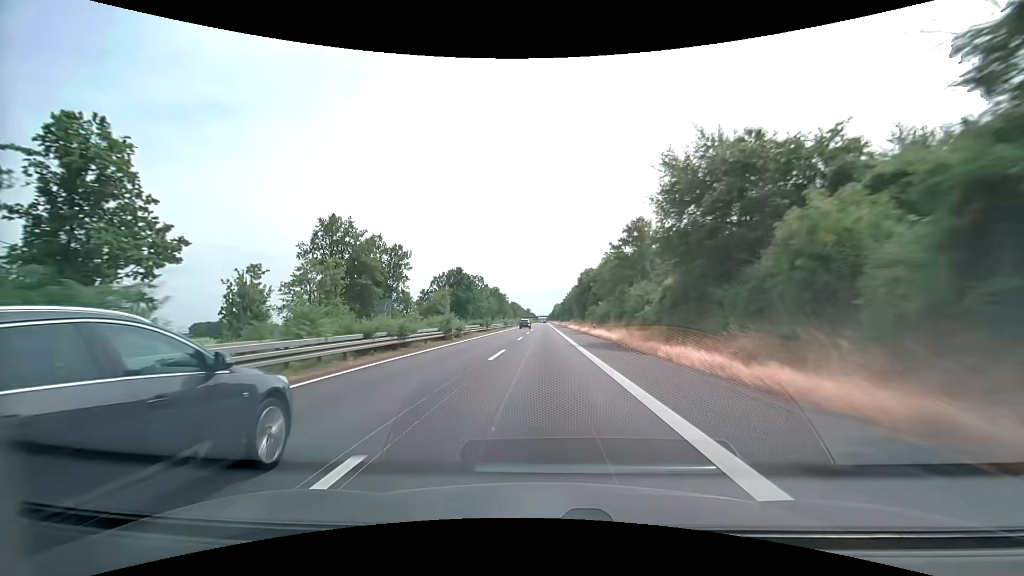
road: trunk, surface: asphalt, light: Day
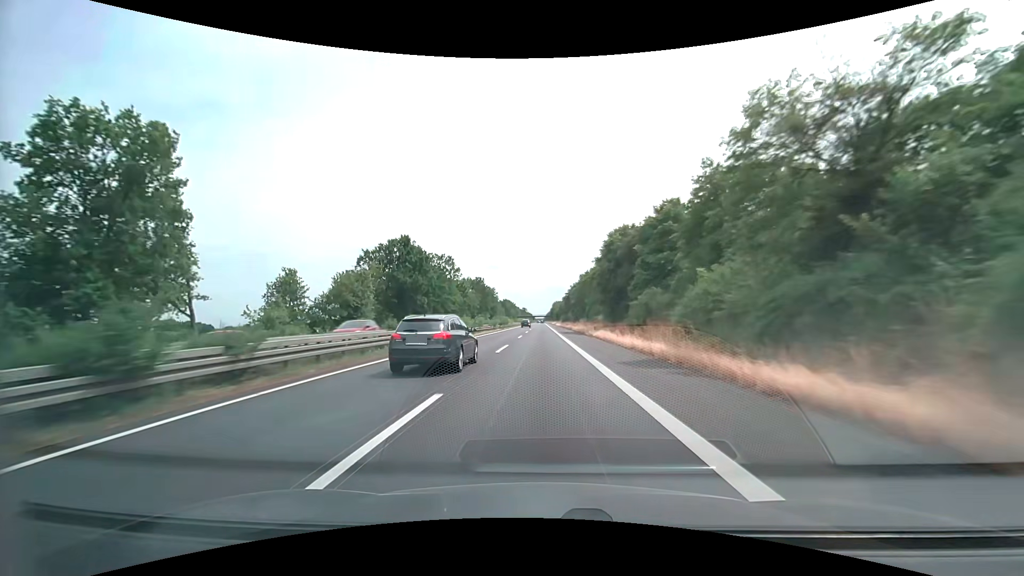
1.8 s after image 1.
(+0.2, +49.8) m; 0°
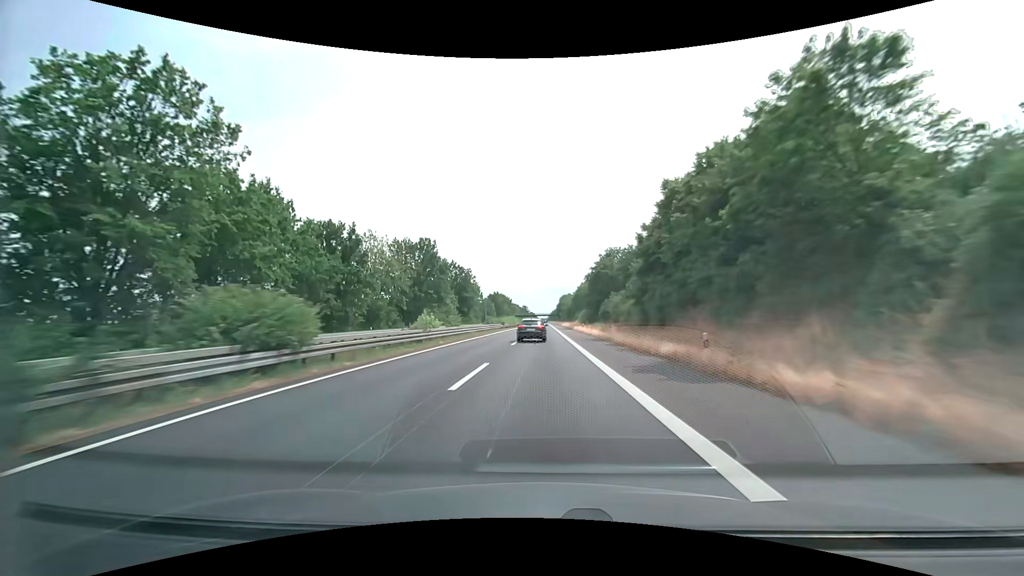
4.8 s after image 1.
(-0.3, +83.2) m; 0°
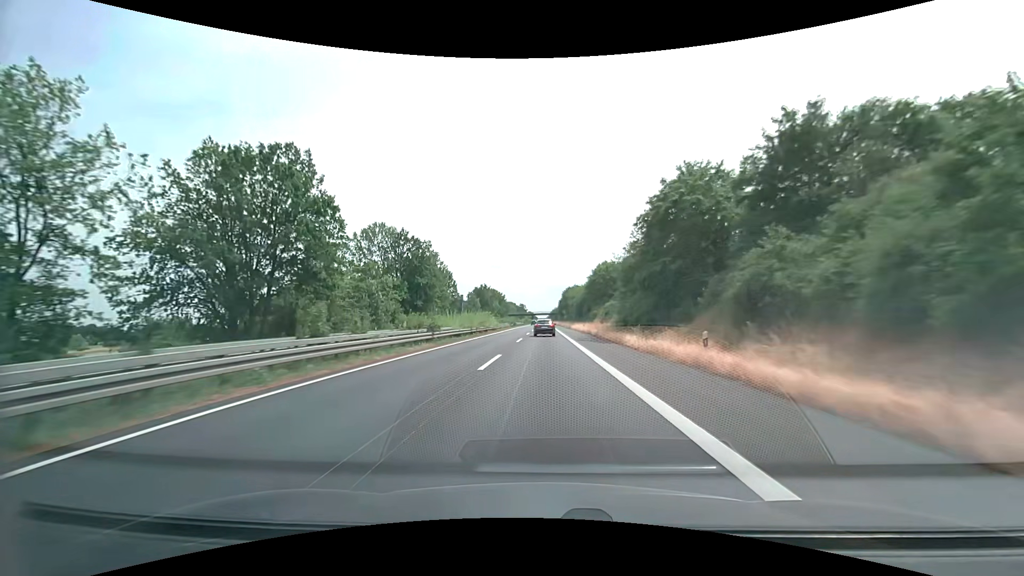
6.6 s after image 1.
(0.0, +50.0) m; 0°
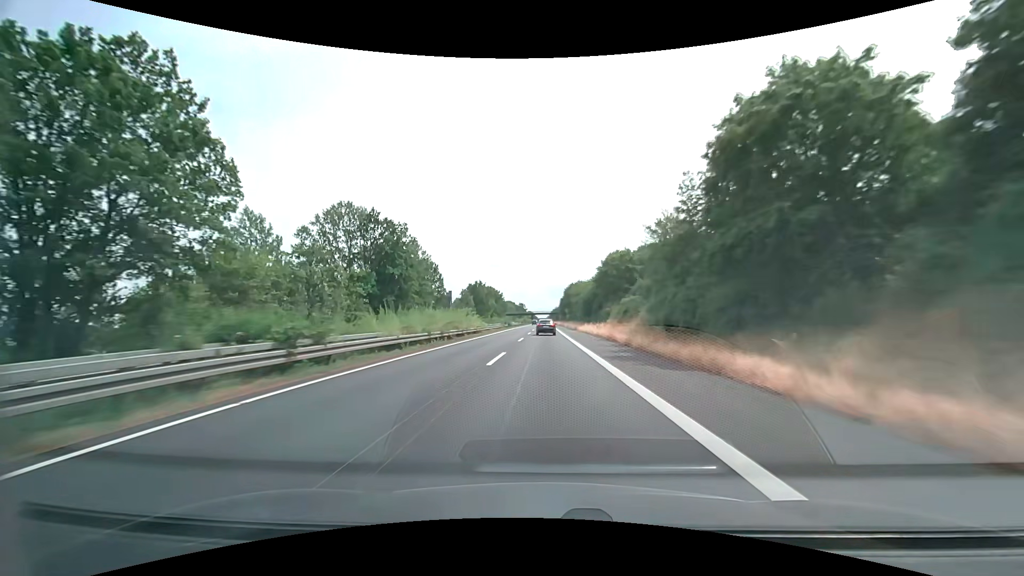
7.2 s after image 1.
(-0.1, +16.7) m; 0°
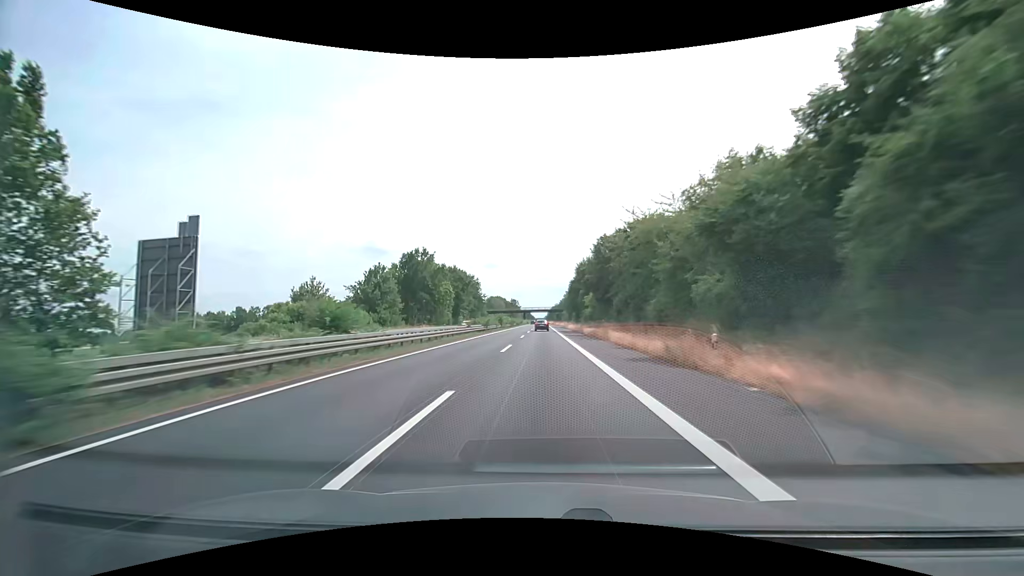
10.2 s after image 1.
(+0.4, +83.3) m; 0°
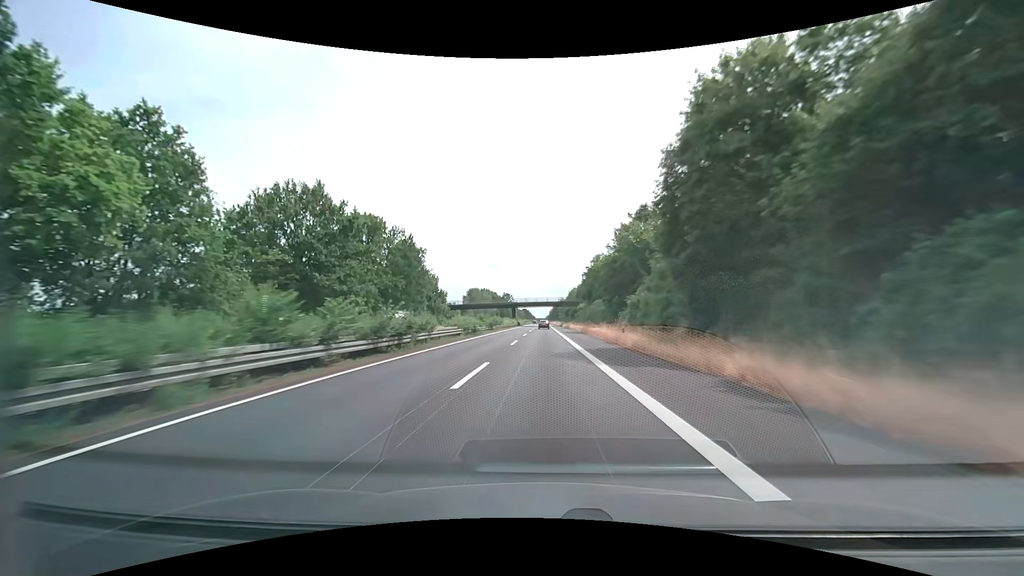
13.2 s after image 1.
(-0.1, +83.2) m; 0°
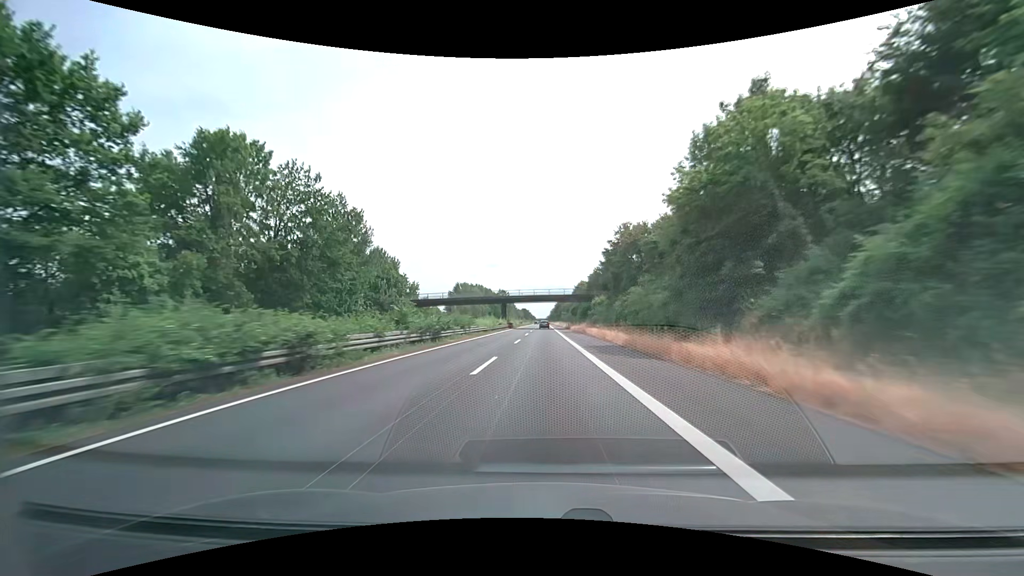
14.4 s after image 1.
(0.0, +33.3) m; 0°
(0, +10) (0, +20) (0, +30) (0, +40) (0, +50) (0, +60) (0, +70) (0, +80) (0, +90) (0, +100) m
